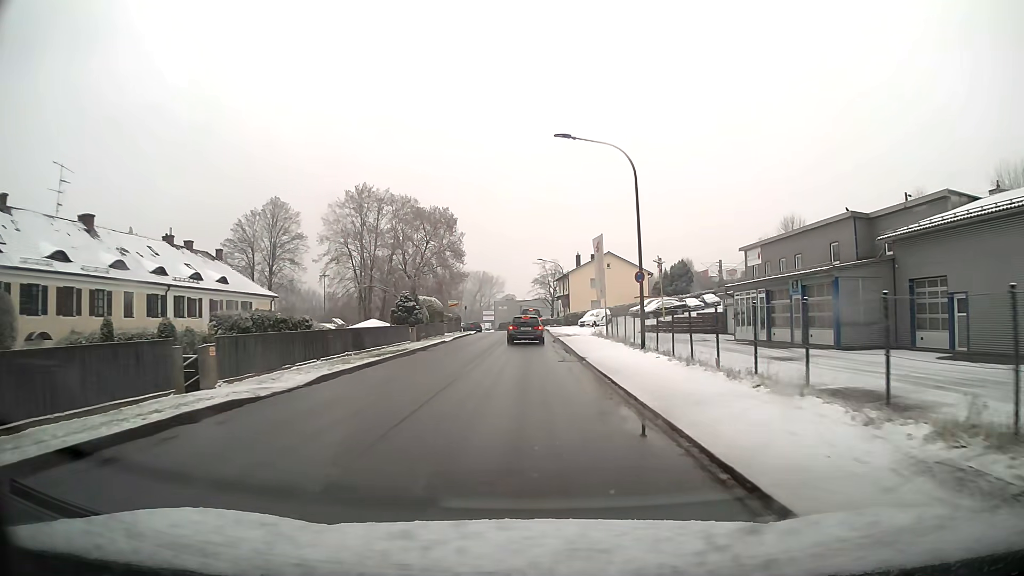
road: unclassified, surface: asphalt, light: Day
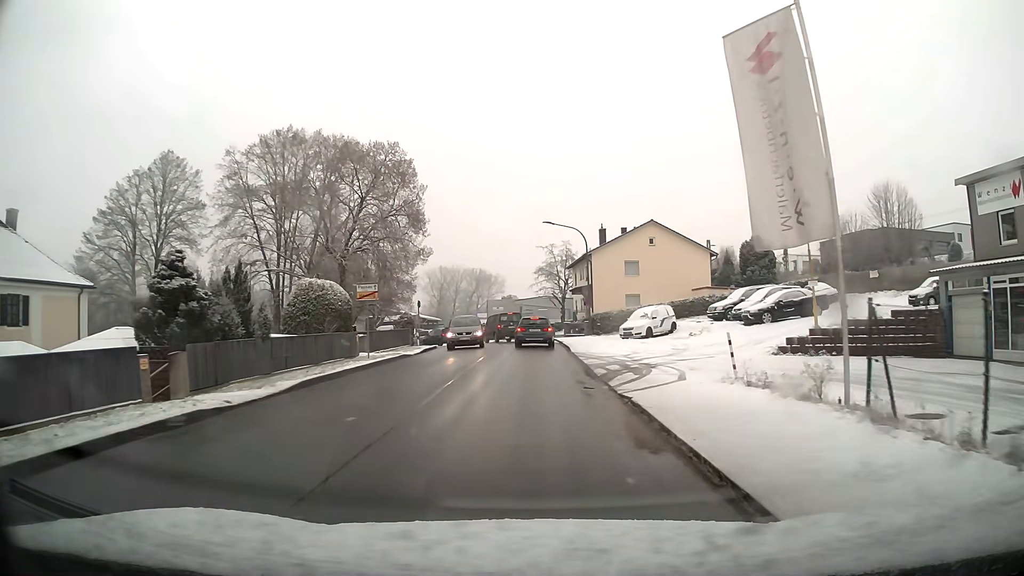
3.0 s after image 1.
(-0.1, +29.5) m; 0°
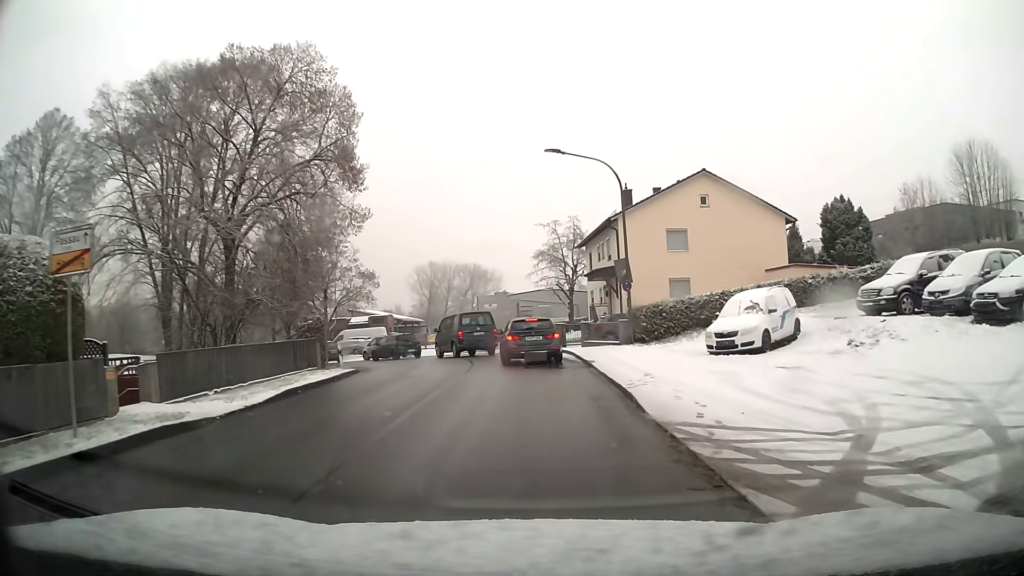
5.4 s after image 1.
(0.0, +17.8) m; 0°
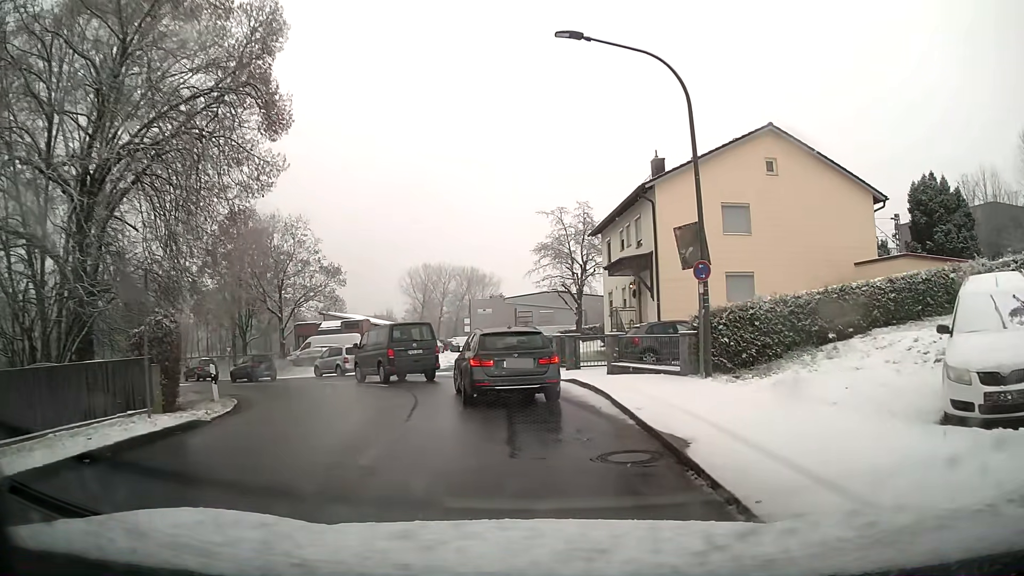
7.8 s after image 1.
(0.0, +10.8) m; 0°
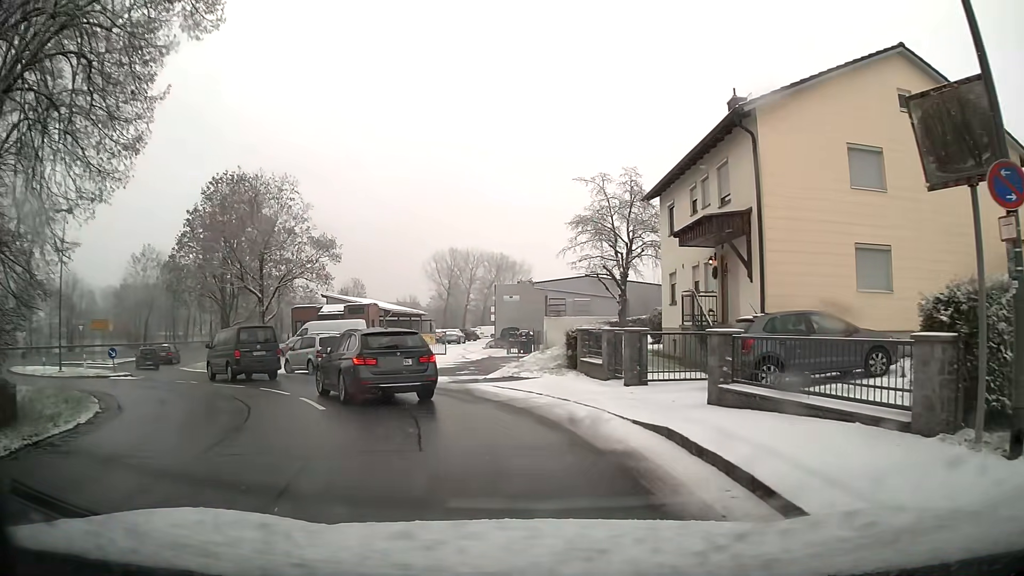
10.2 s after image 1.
(-0.2, +9.0) m; -3°
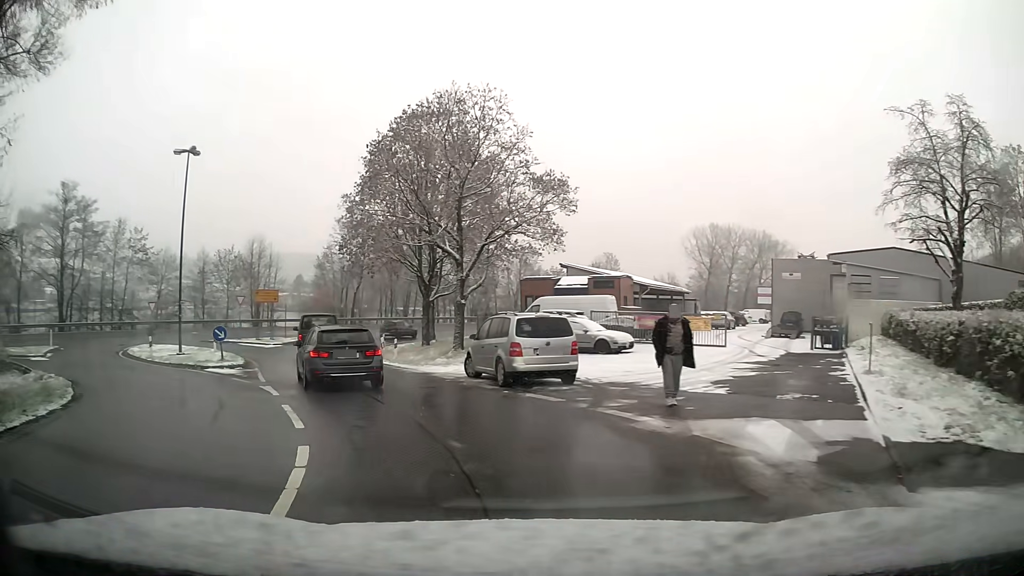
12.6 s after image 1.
(-2.5, +12.5) m; -24°
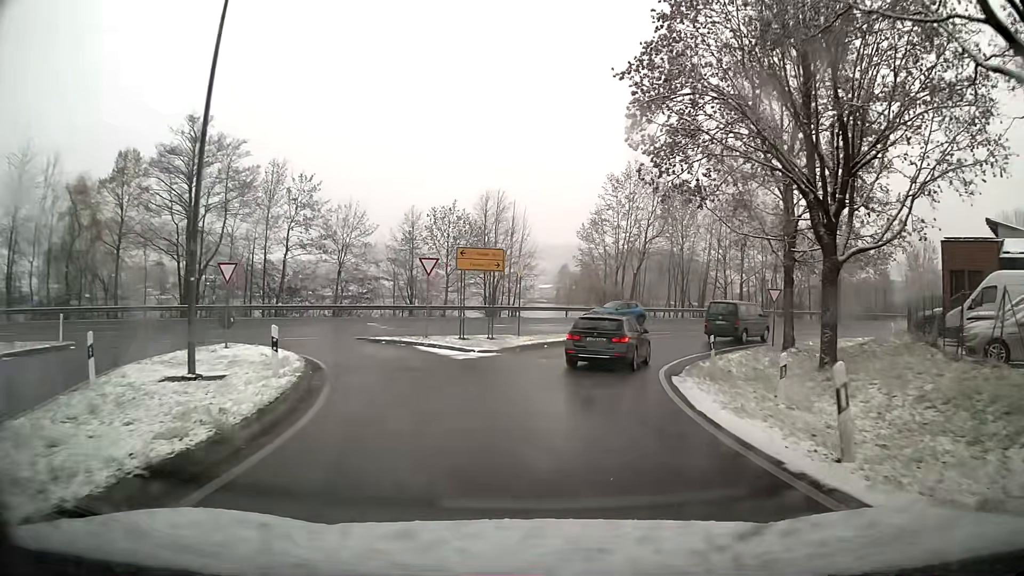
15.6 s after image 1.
(-5.2, +22.1) m; -18°
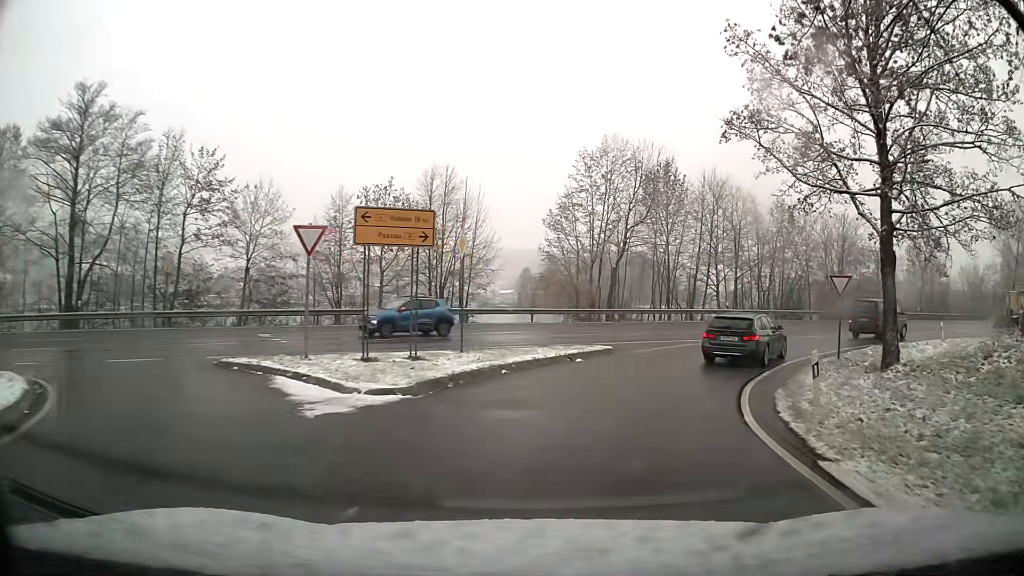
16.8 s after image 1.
(+0.3, +10.5) m; +5°
